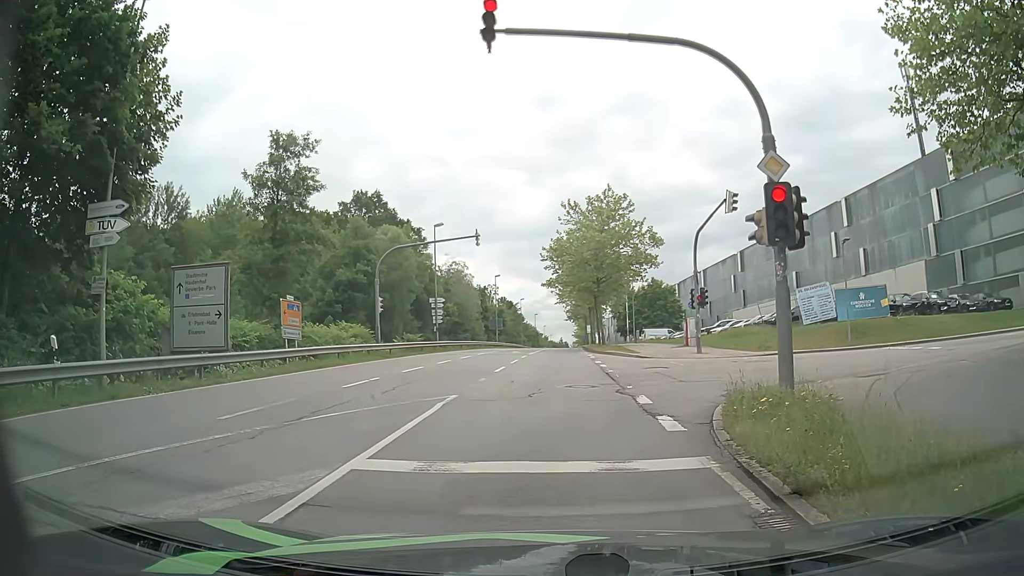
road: secondary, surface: asphalt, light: Day
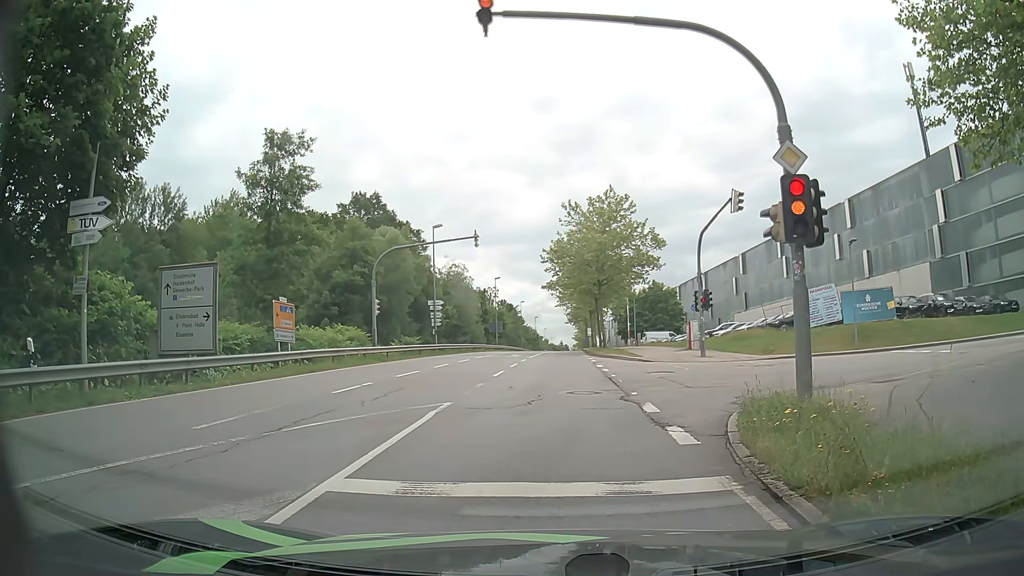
(0.0, +0.8) m; 0°
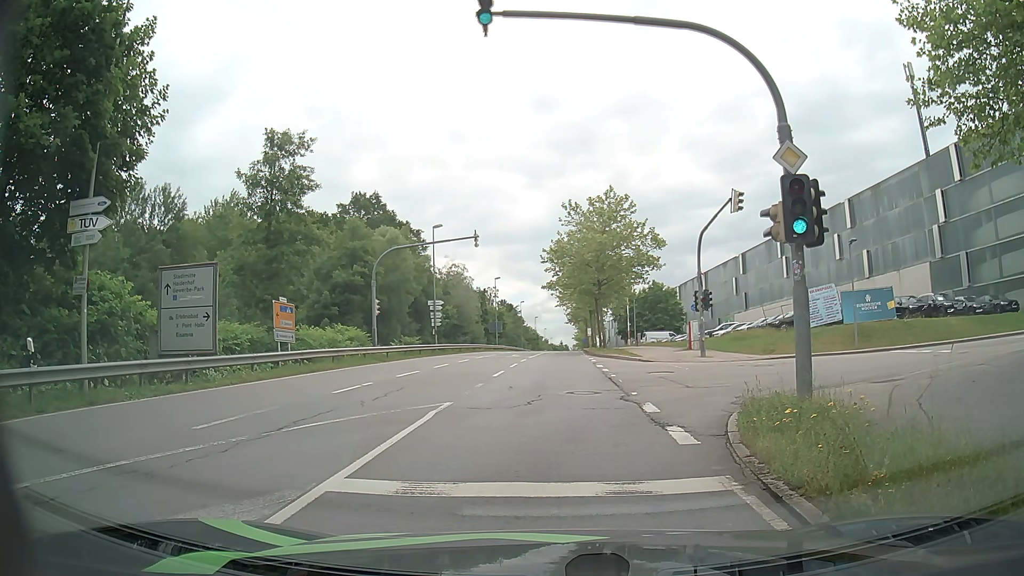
(0.0, 0.0) m; 0°
